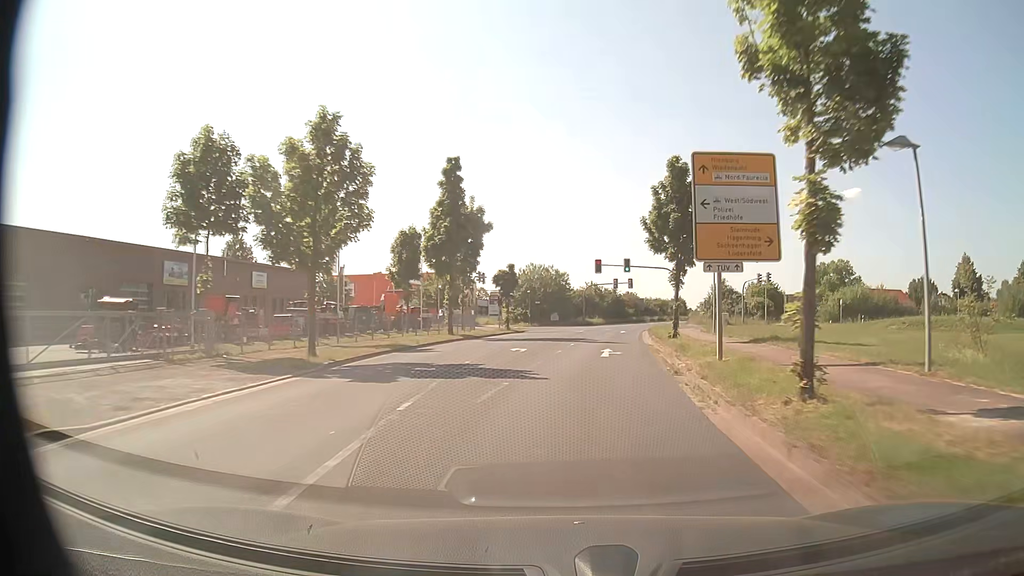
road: tertiary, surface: asphalt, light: Day
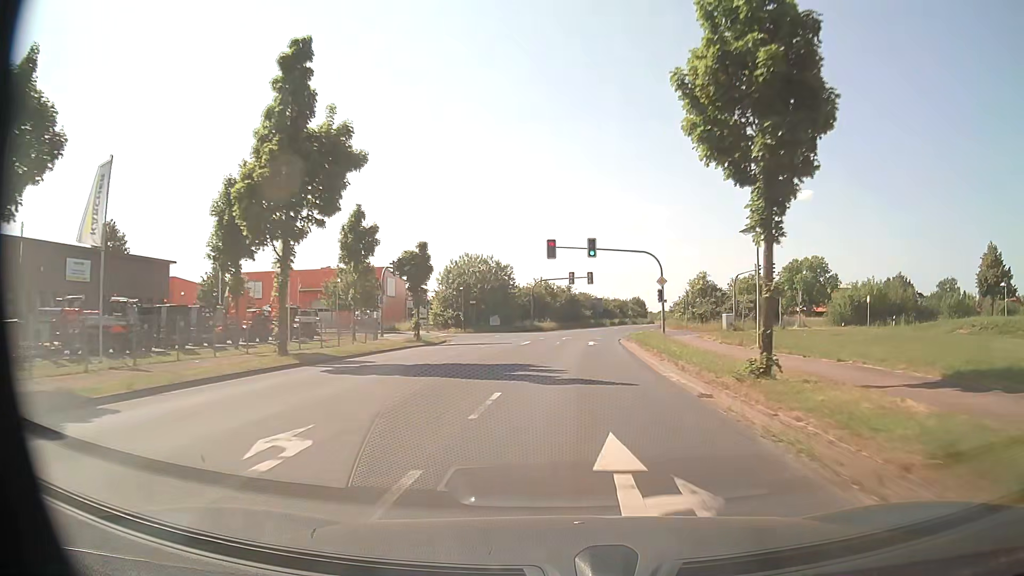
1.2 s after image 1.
(+0.6, +19.4) m; +4°
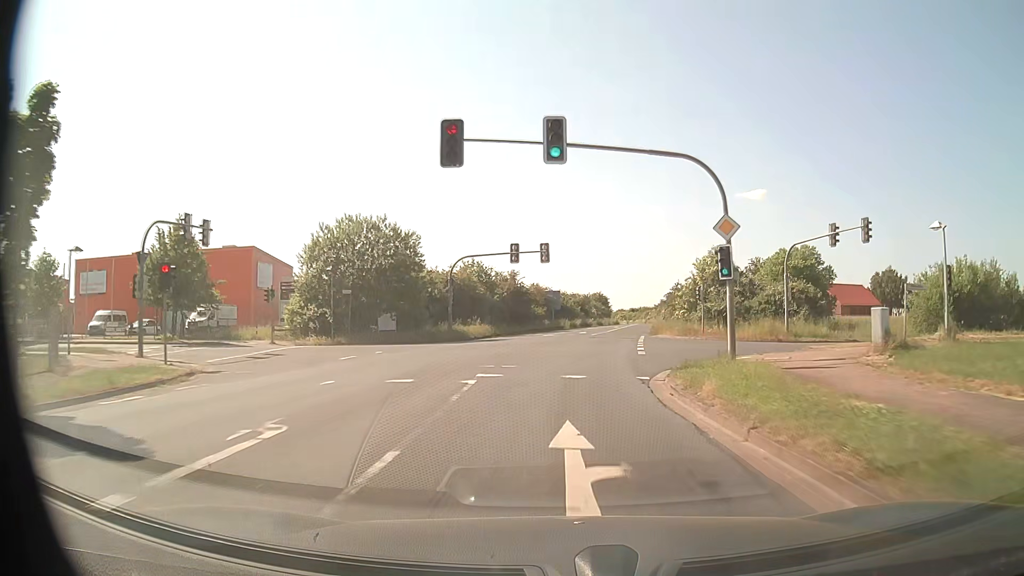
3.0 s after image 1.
(+1.2, +29.3) m; +4°
(0, +10) (+1, +20) (+1, +30) (+2, +40) (+4, +50) (+5, +60) (+7, +70) (+9, +79) (+11, +89) (+13, +99) m
